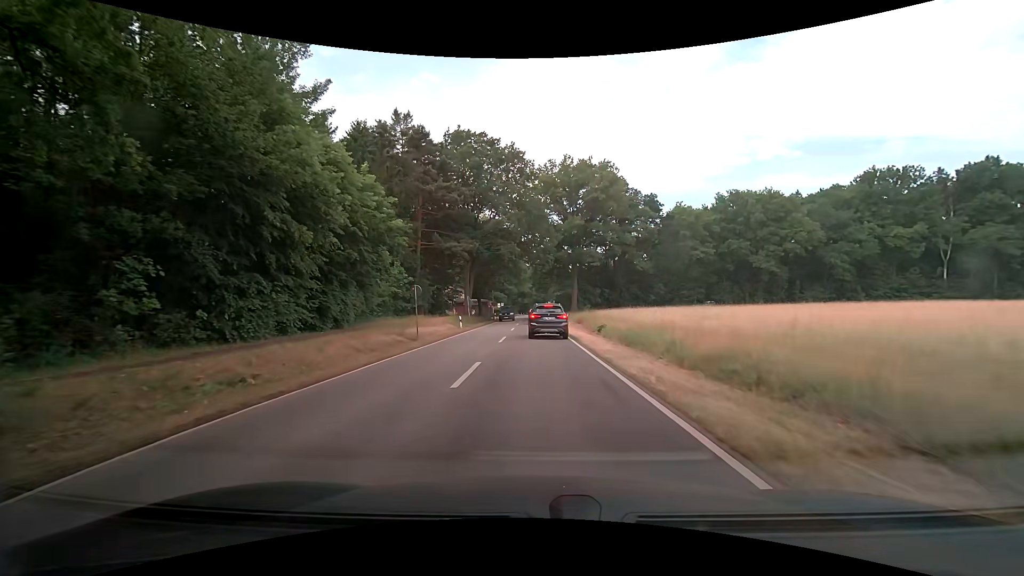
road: tertiary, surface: asphalt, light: Day
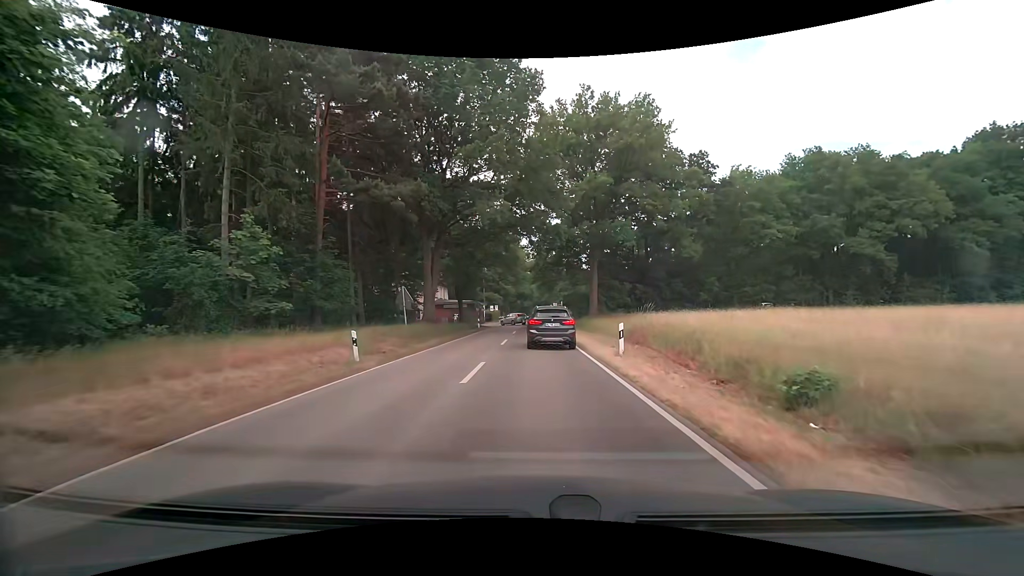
(-0.1, +22.6) m; 0°
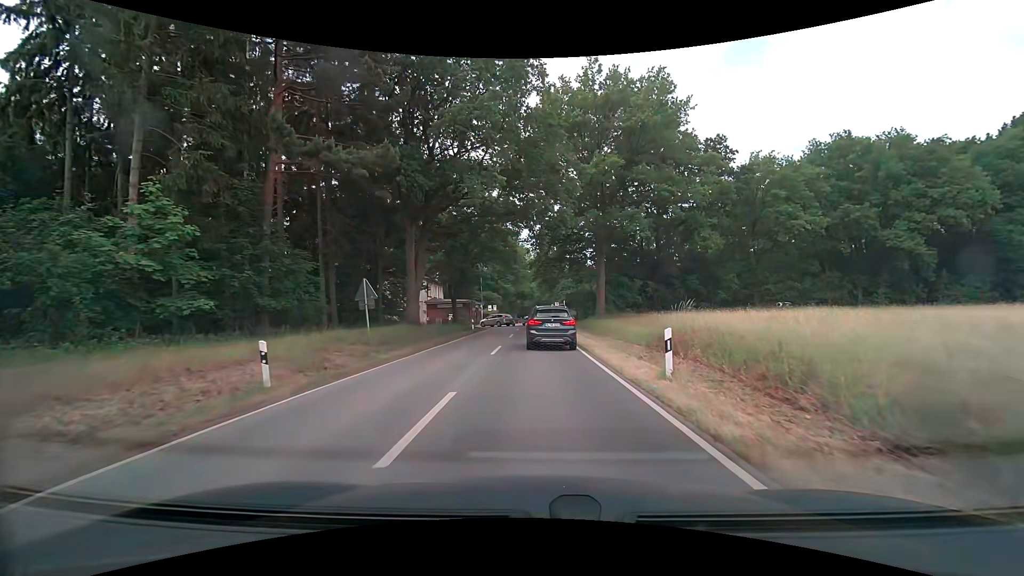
(0.0, +5.2) m; -1°
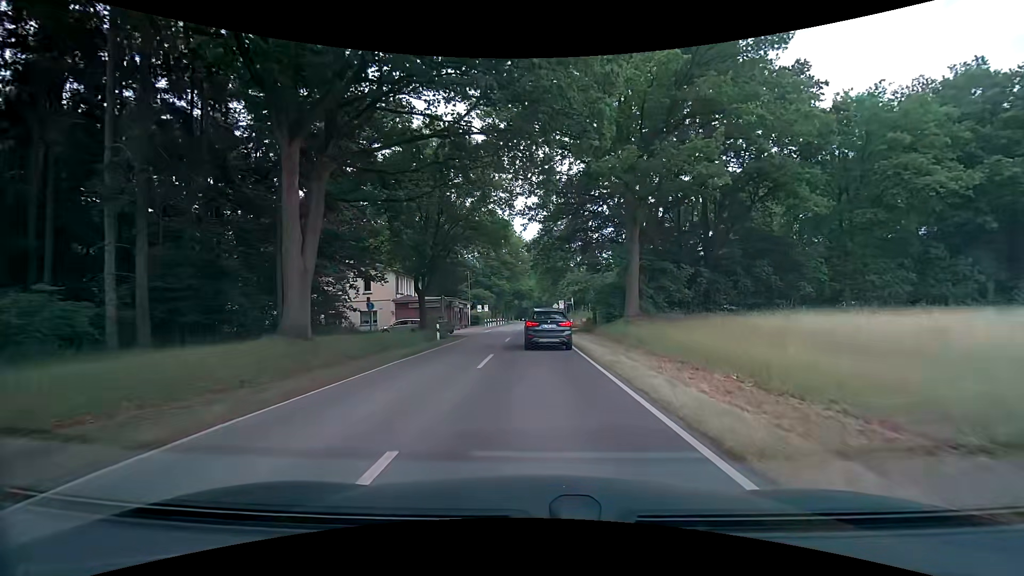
(+0.2, +15.6) m; +1°
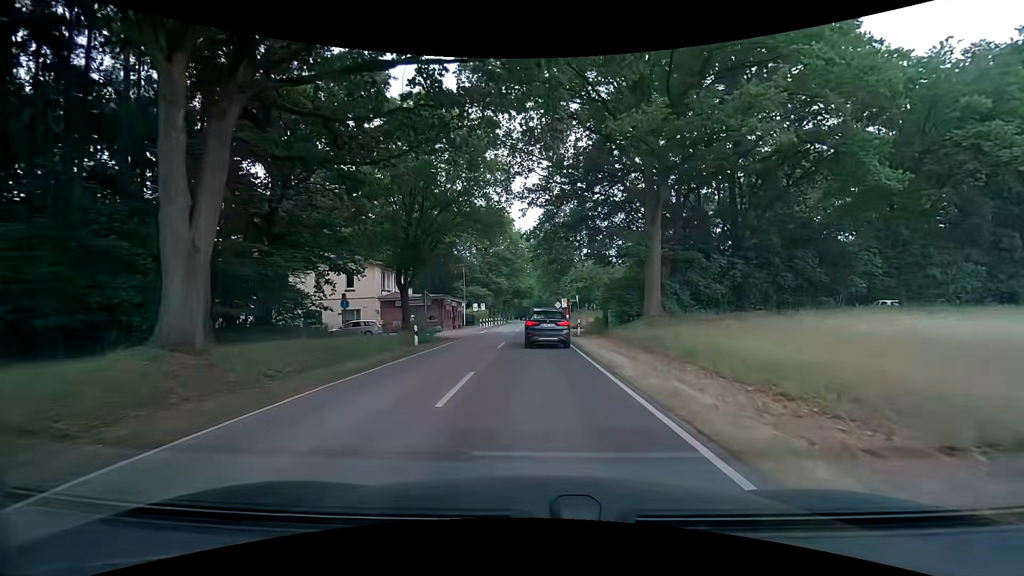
(0.0, +5.4) m; 0°
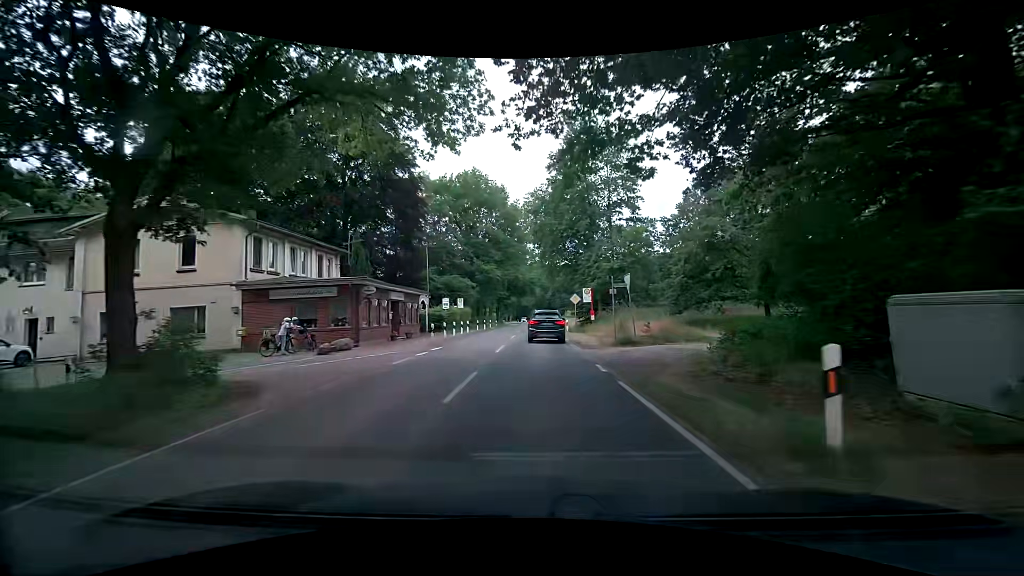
(0.0, +24.2) m; -1°
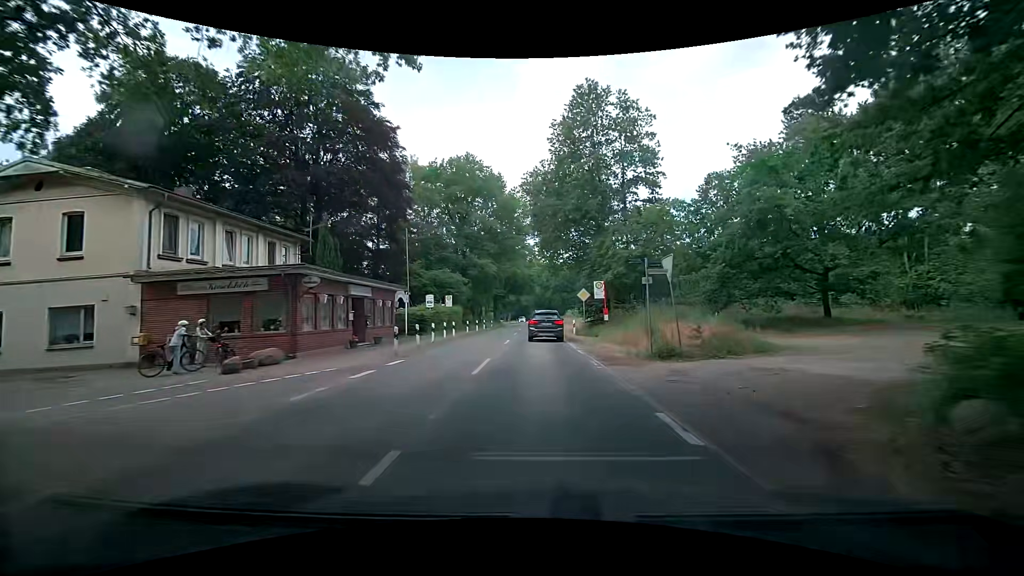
(+0.1, +6.7) m; +1°
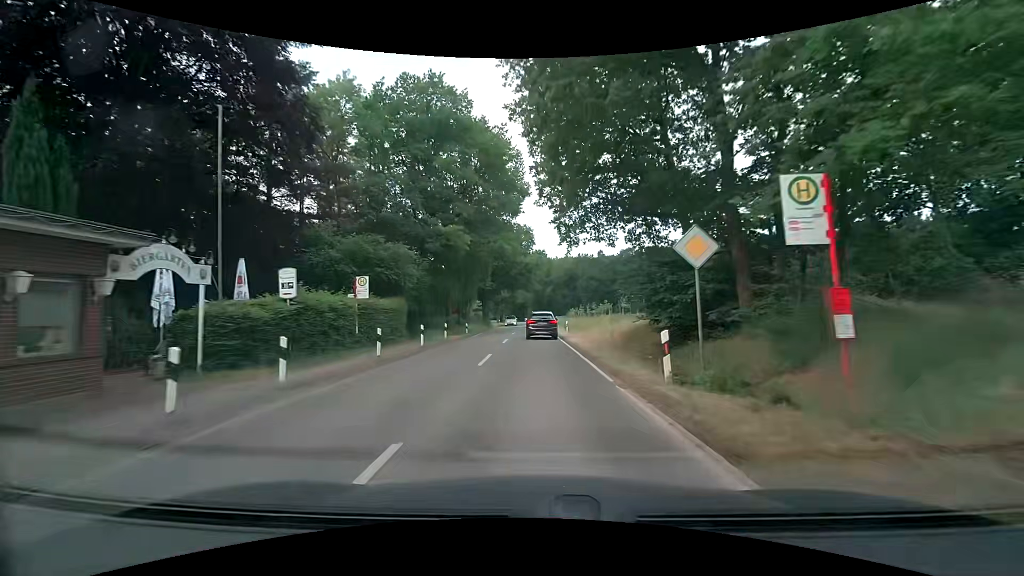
(-0.1, +21.9) m; 0°
(0, +10) (0, +20) (0, +30) (0, +40) (0, +50) (0, +60) (0, +70) (0, +80) (-1, +90) (-1, +100) m
